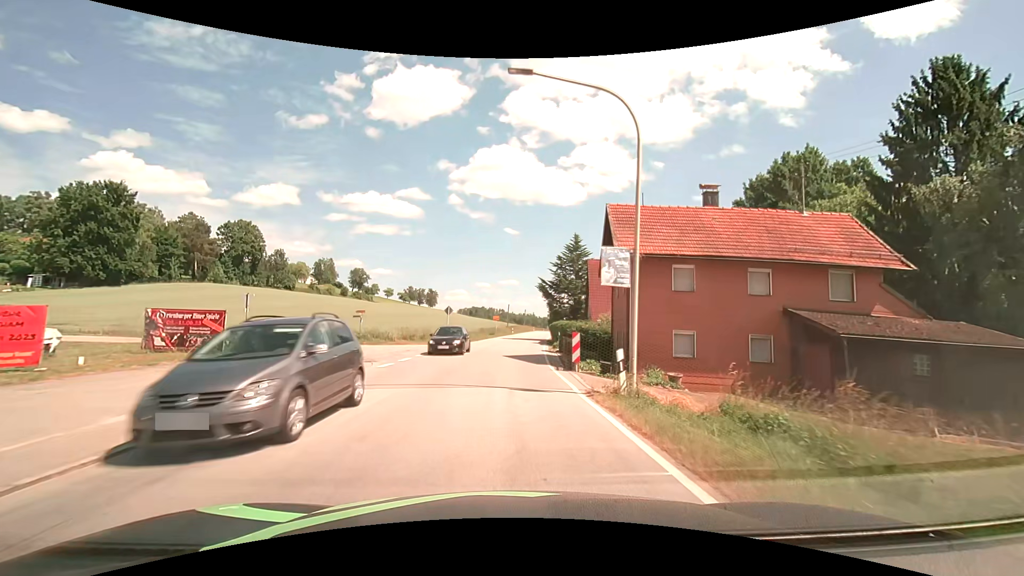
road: secondary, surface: asphalt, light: Day
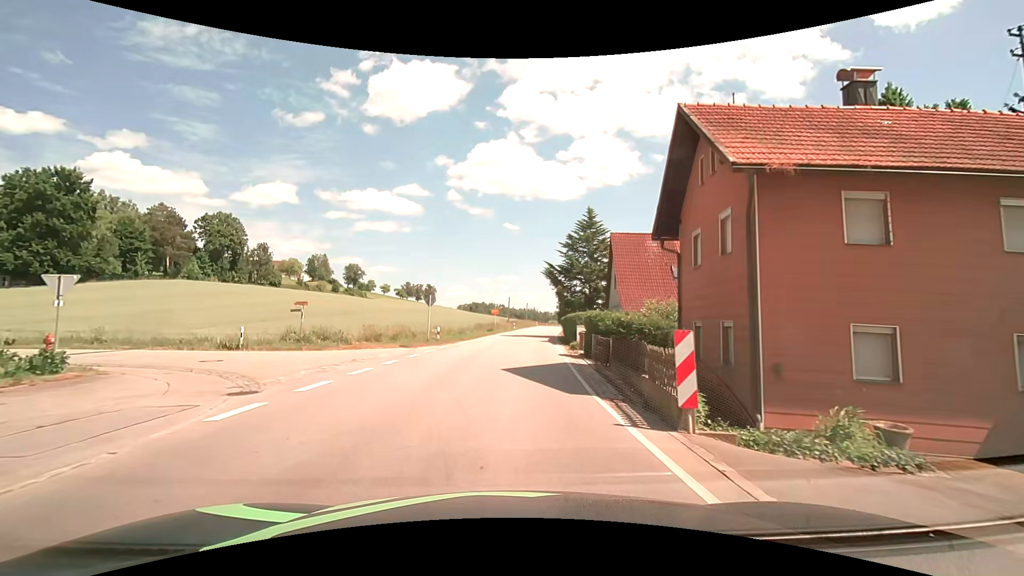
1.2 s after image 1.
(0.0, +10.2) m; 0°
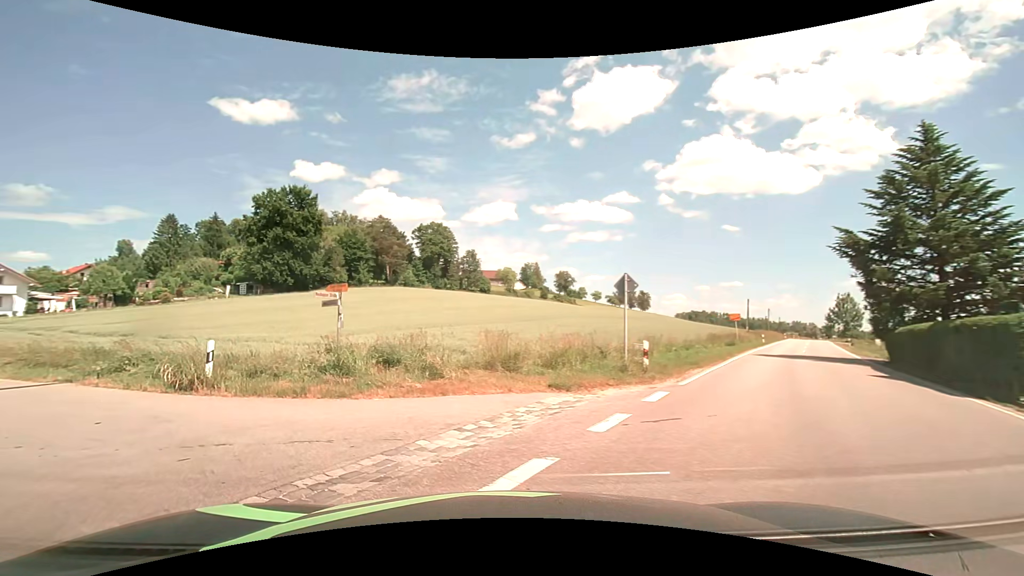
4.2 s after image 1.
(-1.1, +16.2) m; -22°
